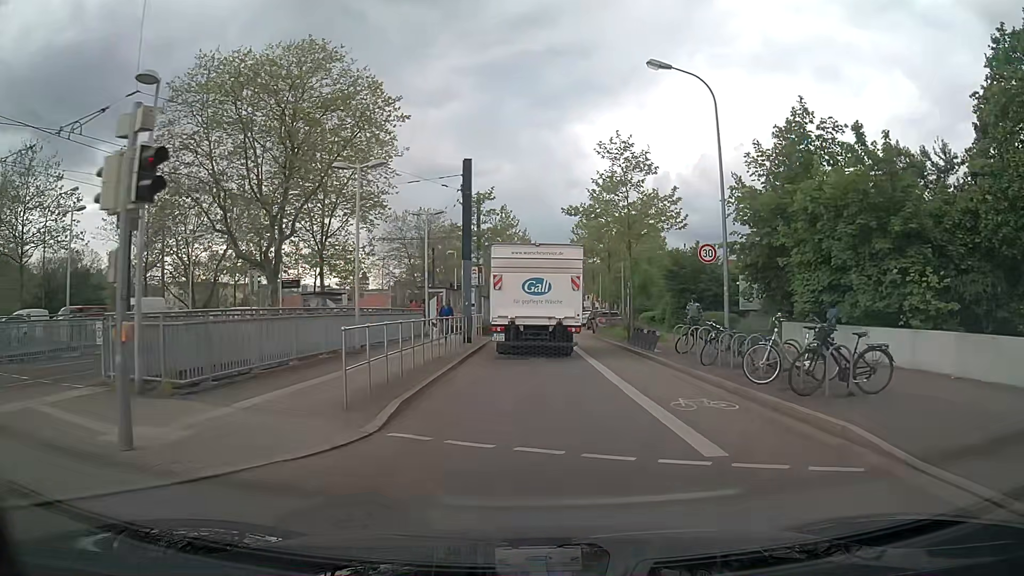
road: secondary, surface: asphalt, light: Day
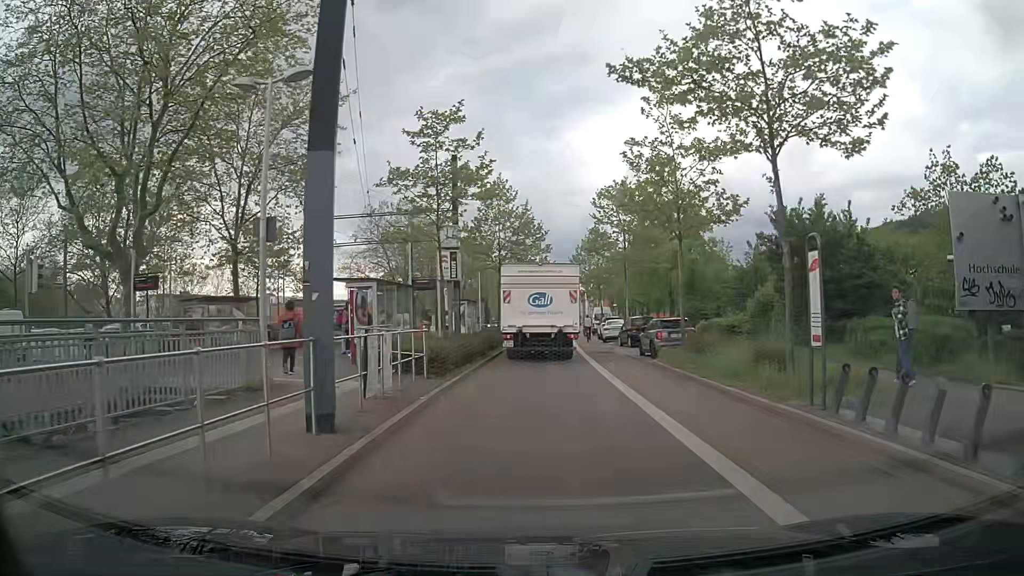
(-0.1, +17.9) m; -1°
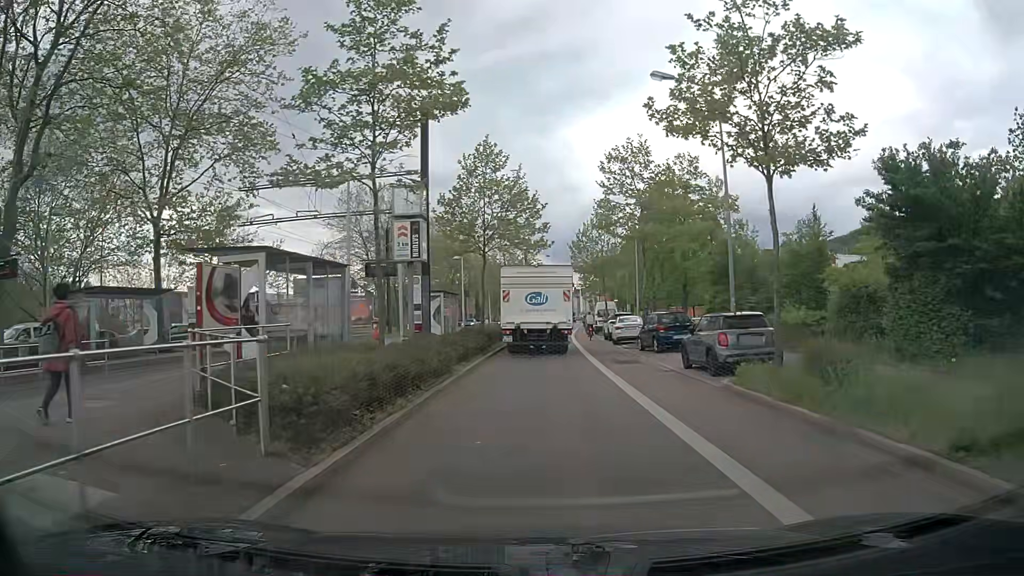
(0.0, +8.6) m; 0°
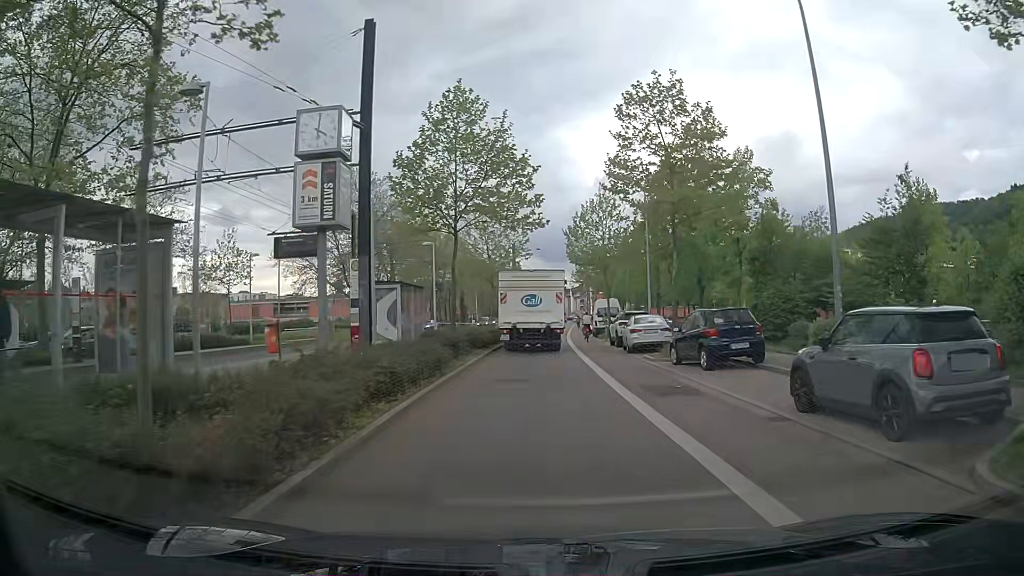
(+0.2, +8.5) m; +2°
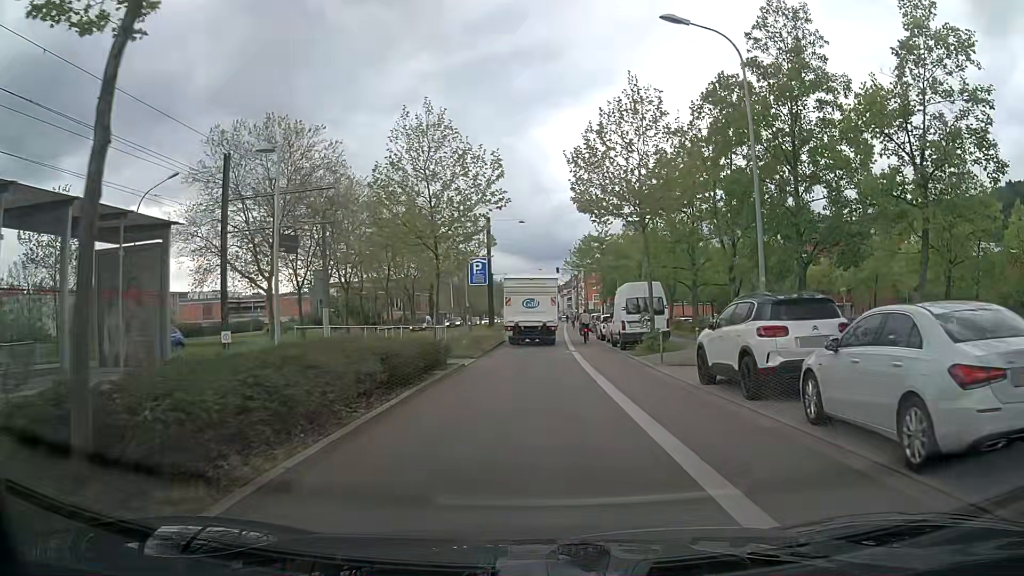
(+0.1, +20.9) m; 0°
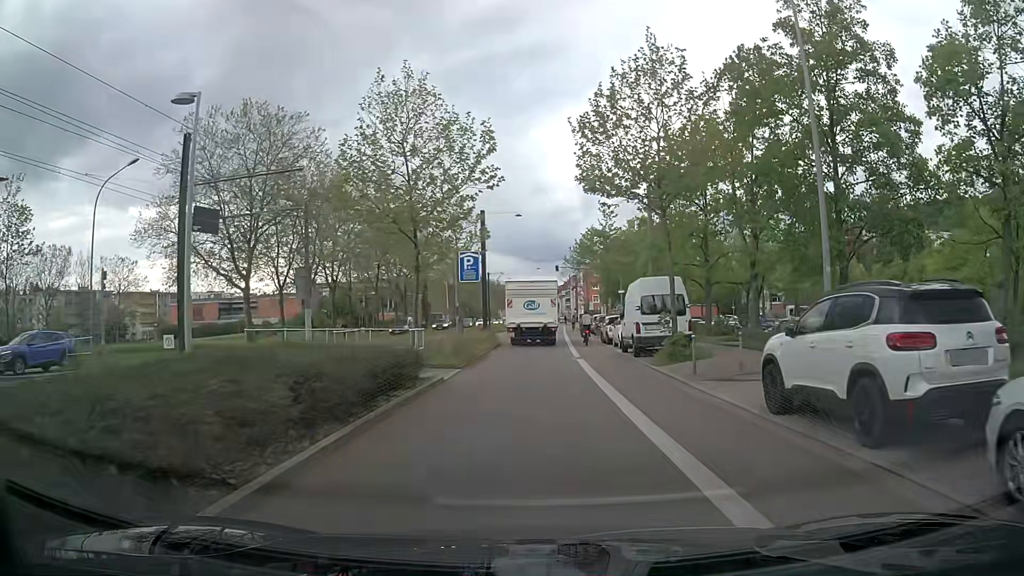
(0.0, +4.2) m; +1°
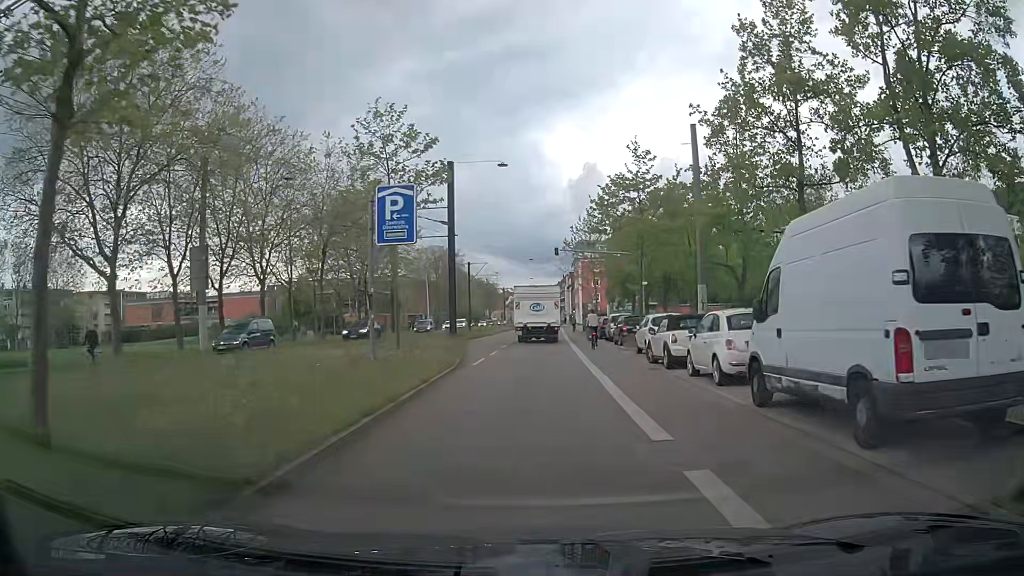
(-0.1, +17.1) m; 0°
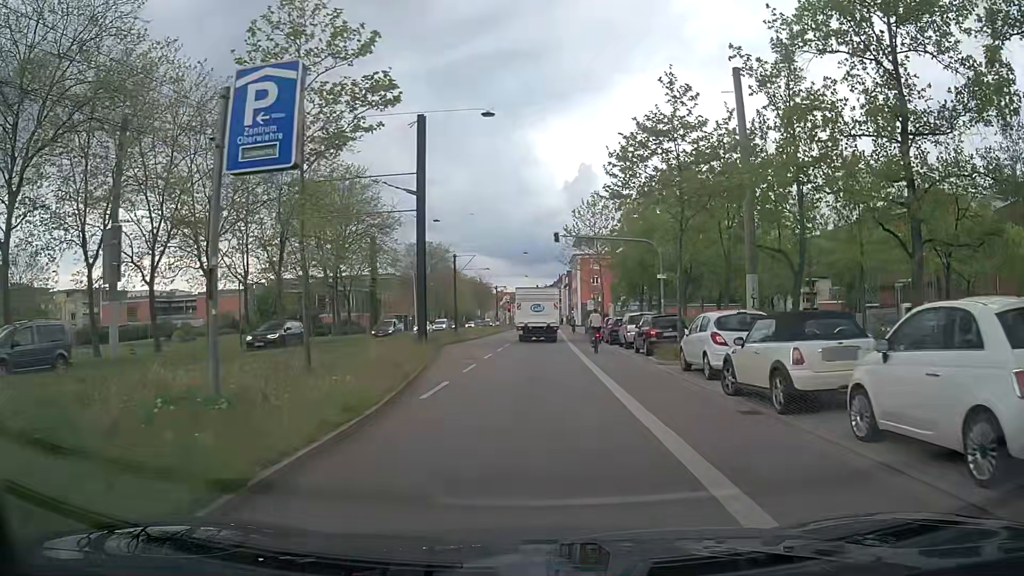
(0.0, +8.7) m; +2°
